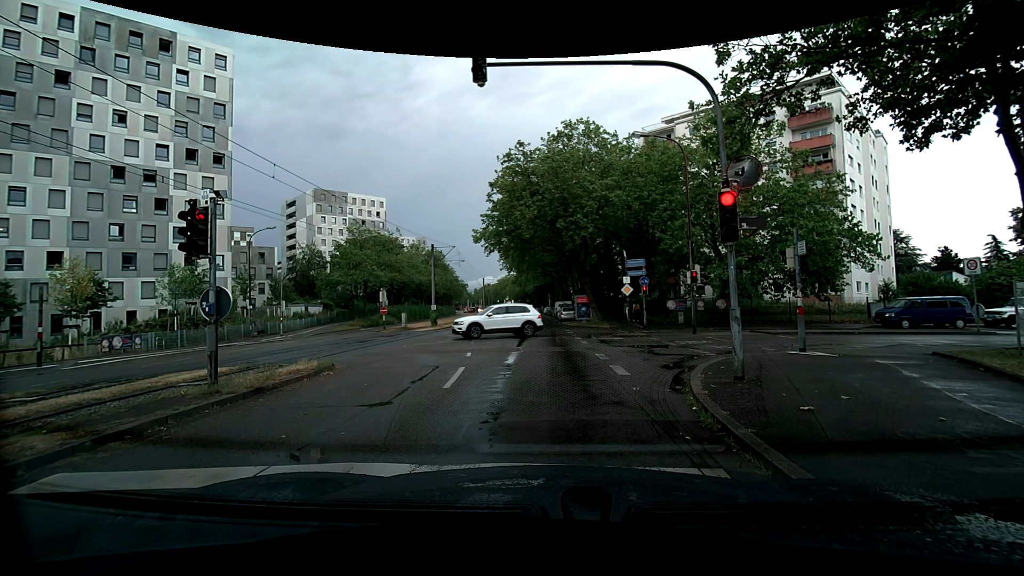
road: tertiary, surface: asphalt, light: Day
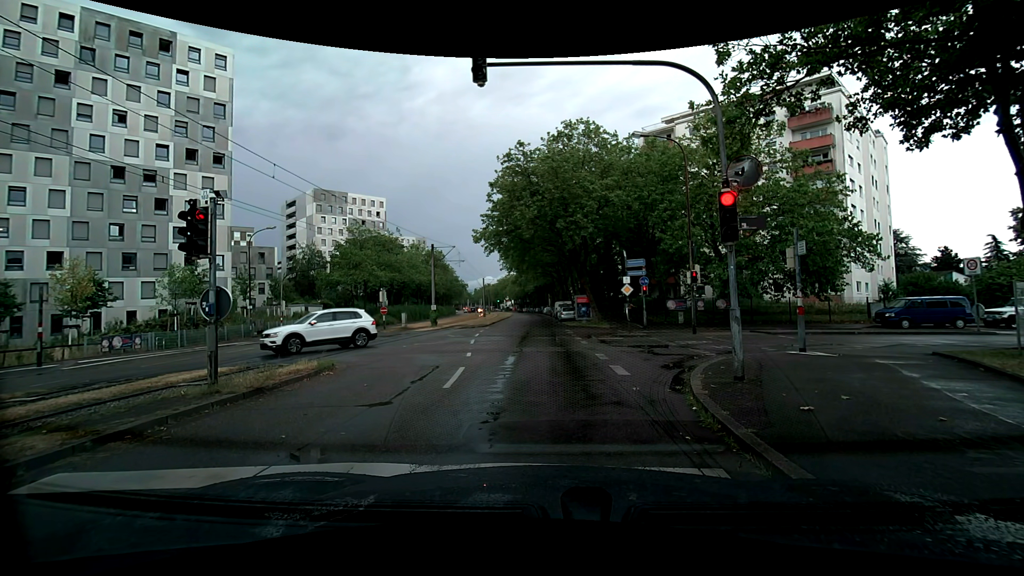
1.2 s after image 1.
(0.0, 0.0) m; 0°
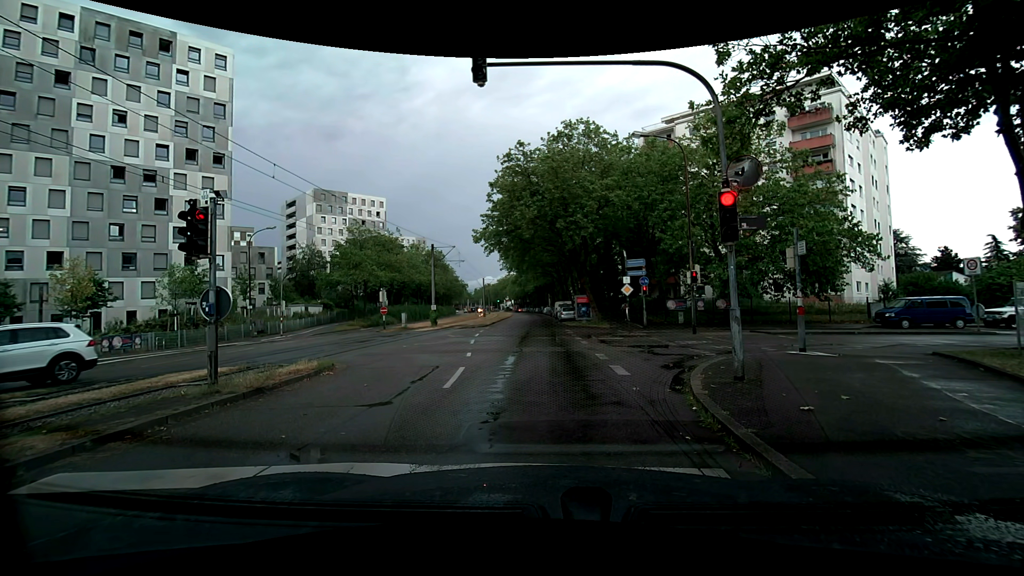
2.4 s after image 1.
(0.0, 0.0) m; 0°
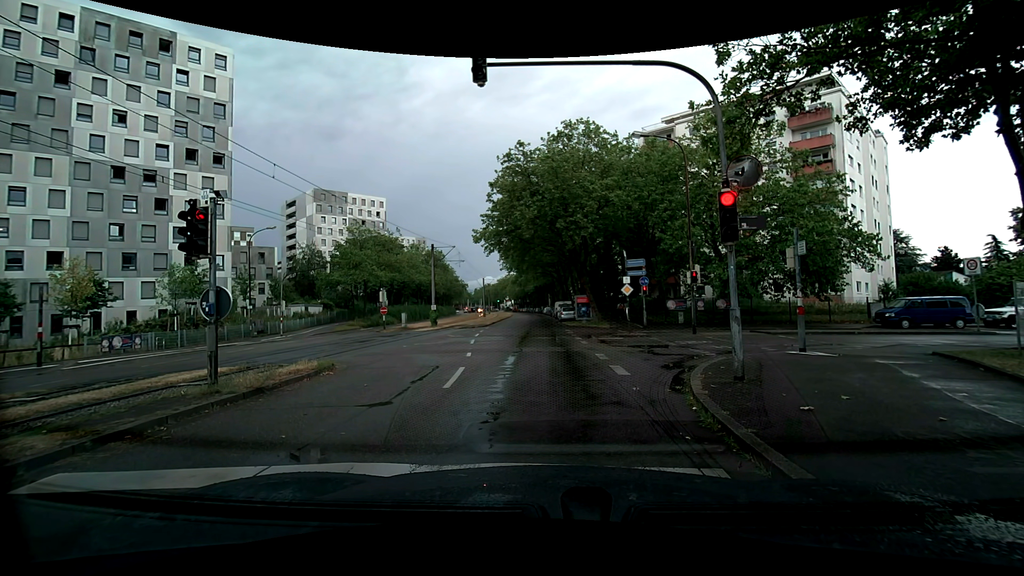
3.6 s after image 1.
(0.0, 0.0) m; 0°
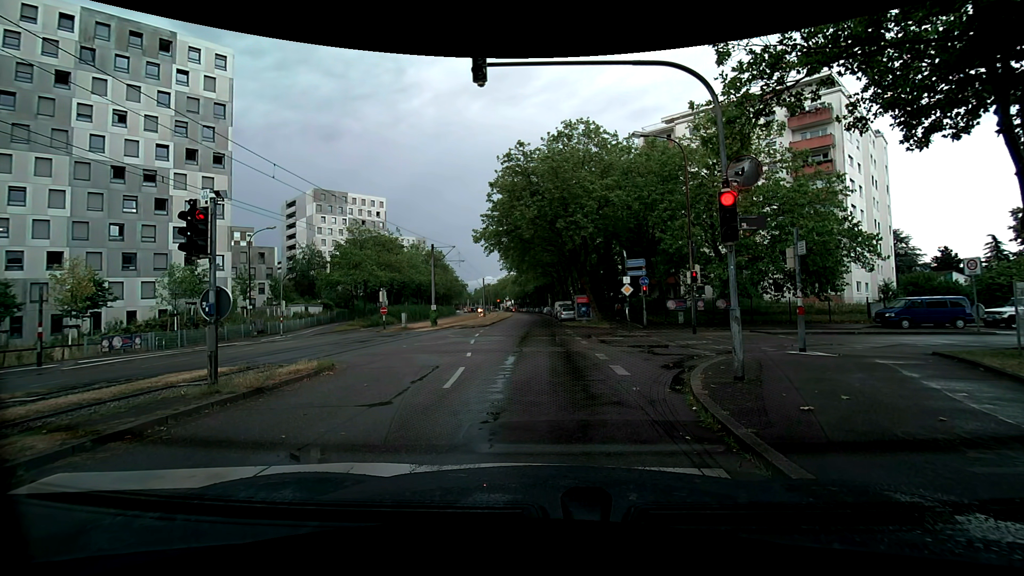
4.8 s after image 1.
(0.0, 0.0) m; 0°
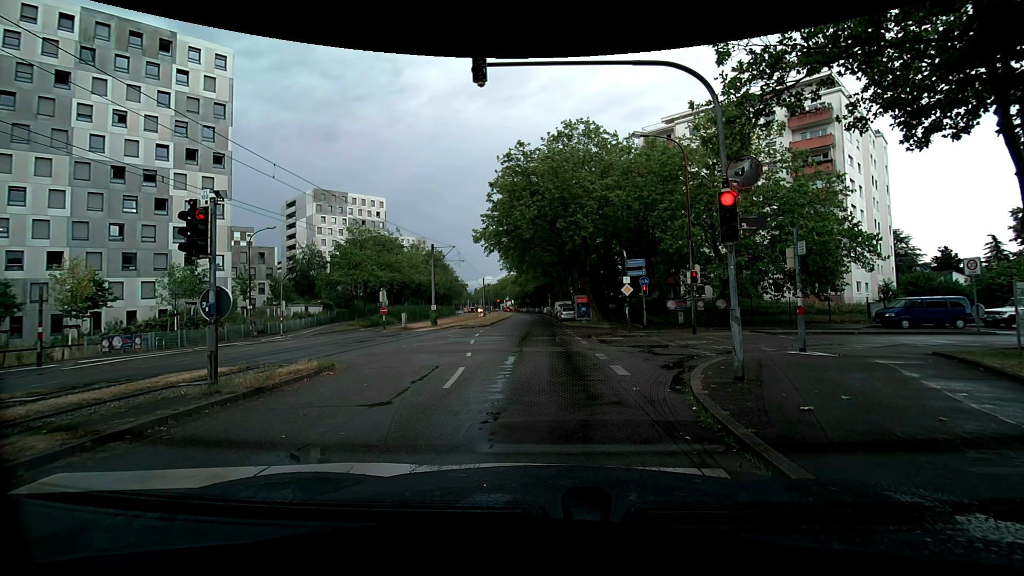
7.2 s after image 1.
(0.0, 0.0) m; 0°
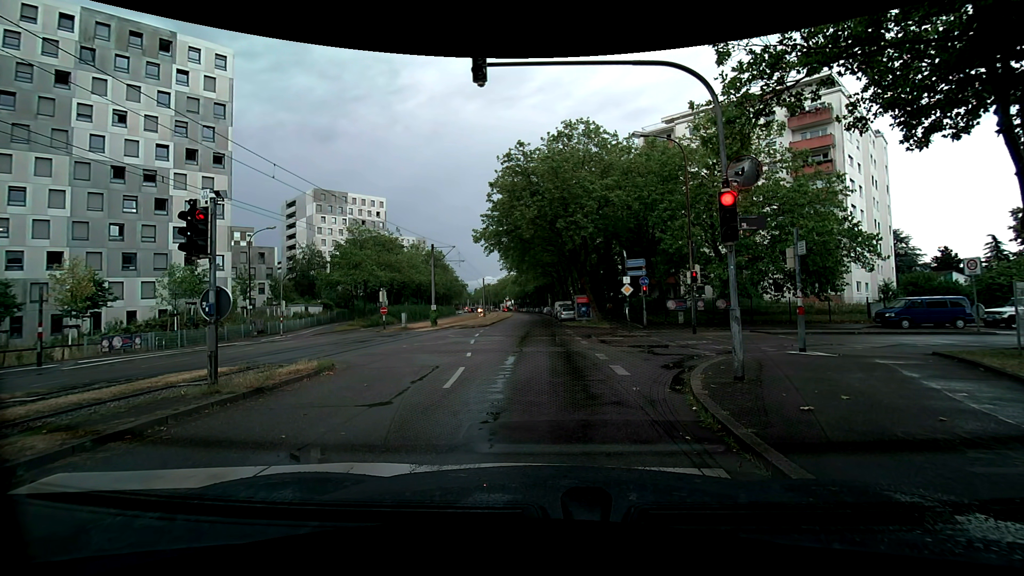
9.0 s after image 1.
(0.0, 0.0) m; 0°
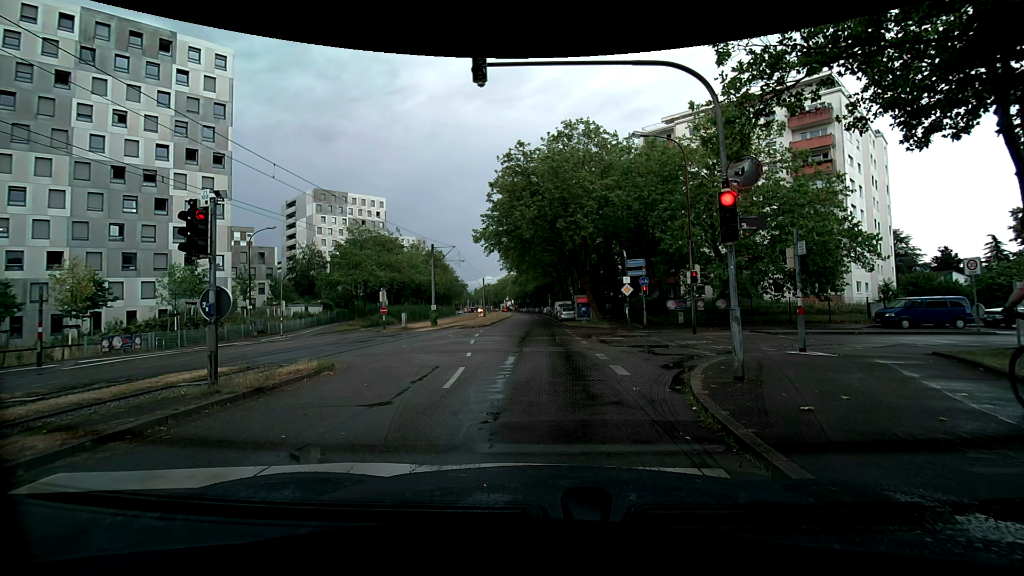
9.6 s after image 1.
(0.0, 0.0) m; 0°
(0, +10) (+1, +20) (+1, +30) (+1, +40) (+1, +50) (+1, +60) (+1, +70) (+1, +80) (+1, +90) (+1, +100) m
